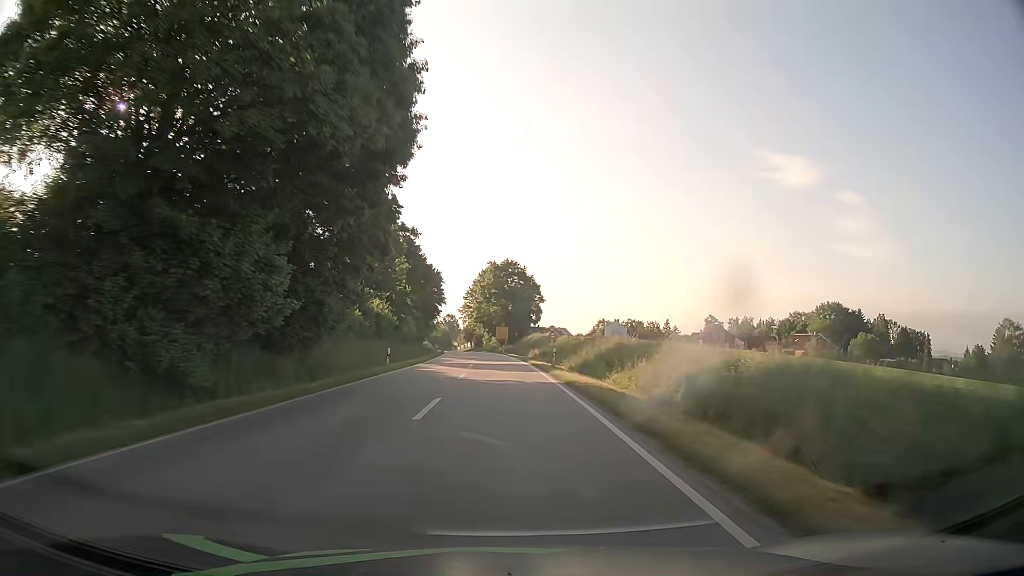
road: secondary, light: Day
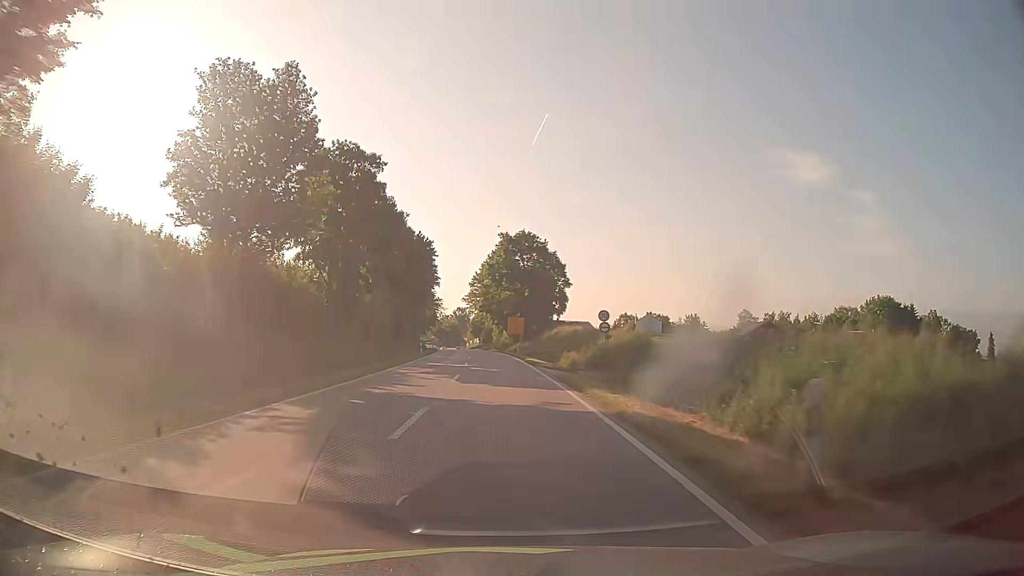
(-0.1, +26.0) m; -1°
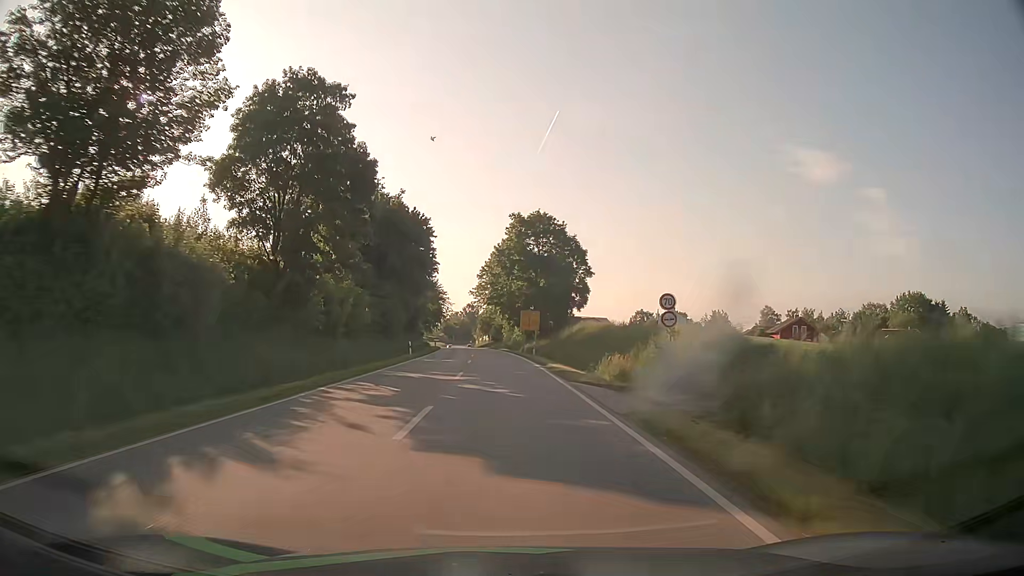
(-0.1, +12.0) m; -1°
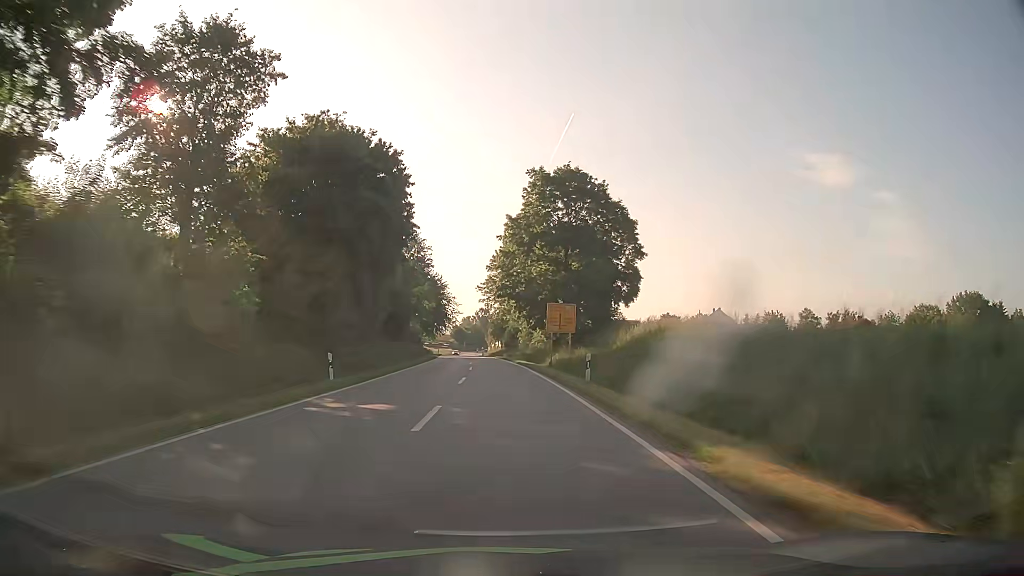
(-0.3, +22.5) m; -1°
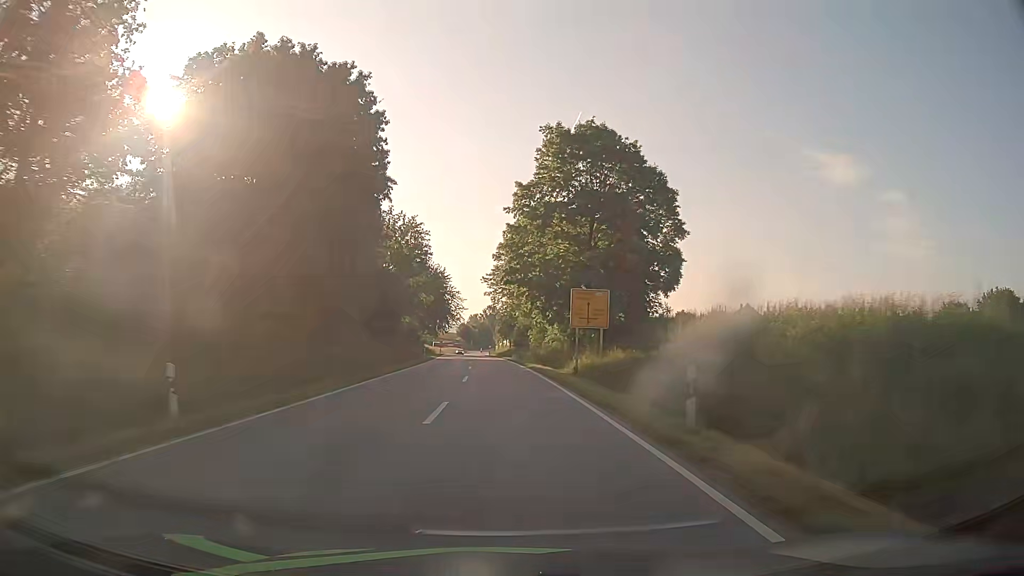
(-0.1, +10.9) m; -1°
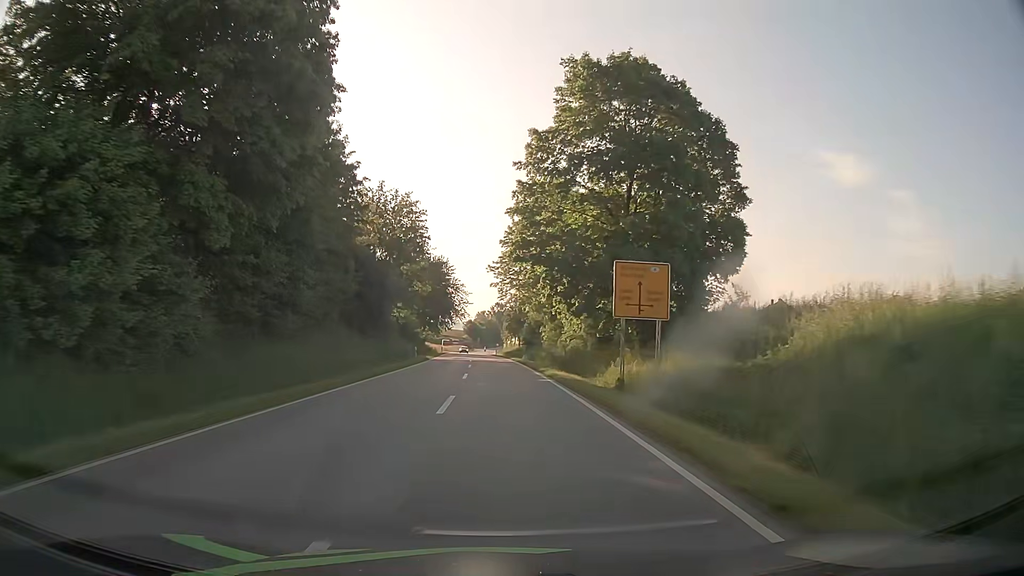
(-0.1, +10.6) m; -1°
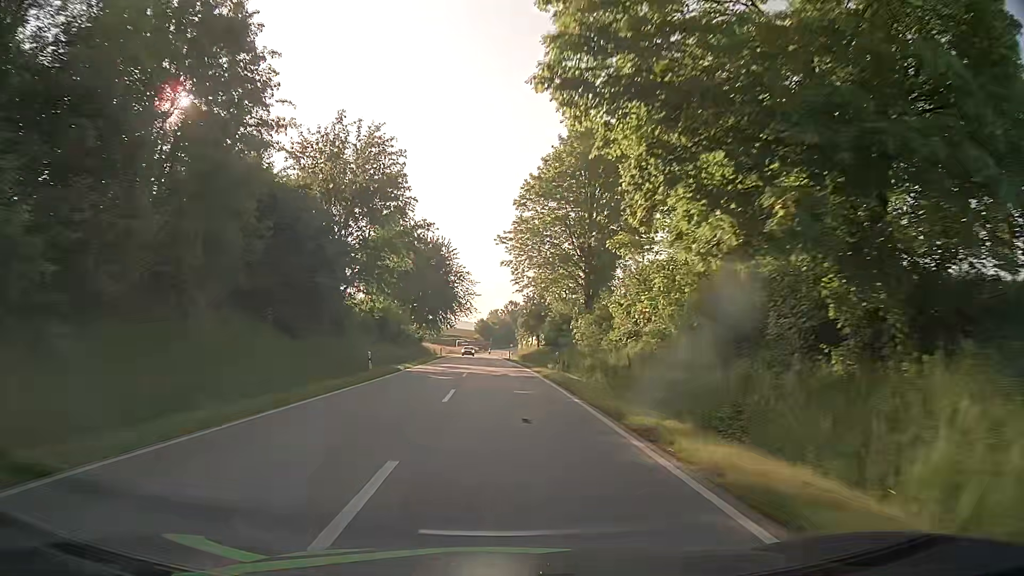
(-0.2, +20.9) m; -1°
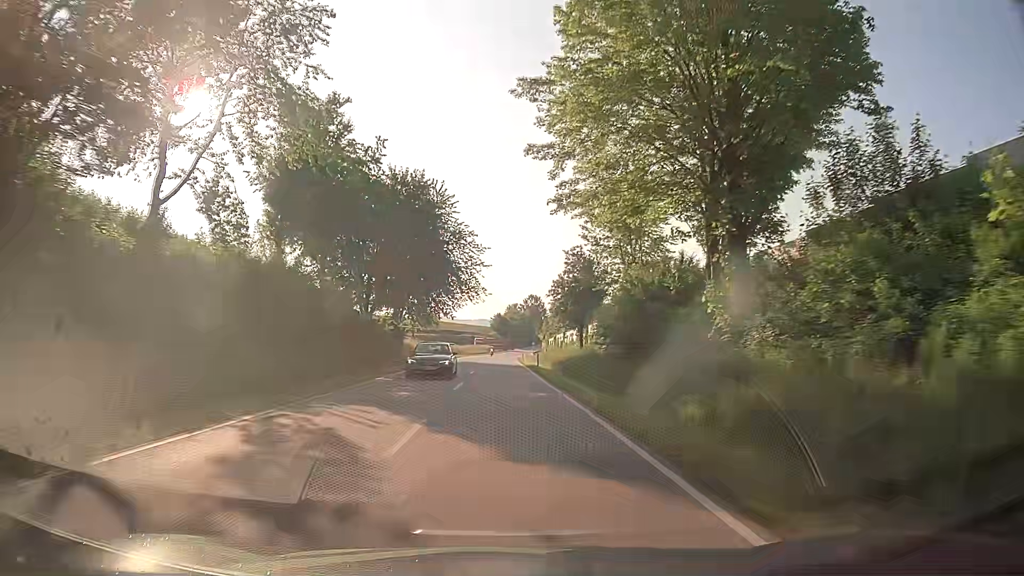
(-0.4, +31.7) m; -1°
(0, +10) (0, +20) (0, +30) (0, +40) (0, +50) (0, +60) (-1, +70) (-1, +80) (-1, +90) (-1, +100) m
